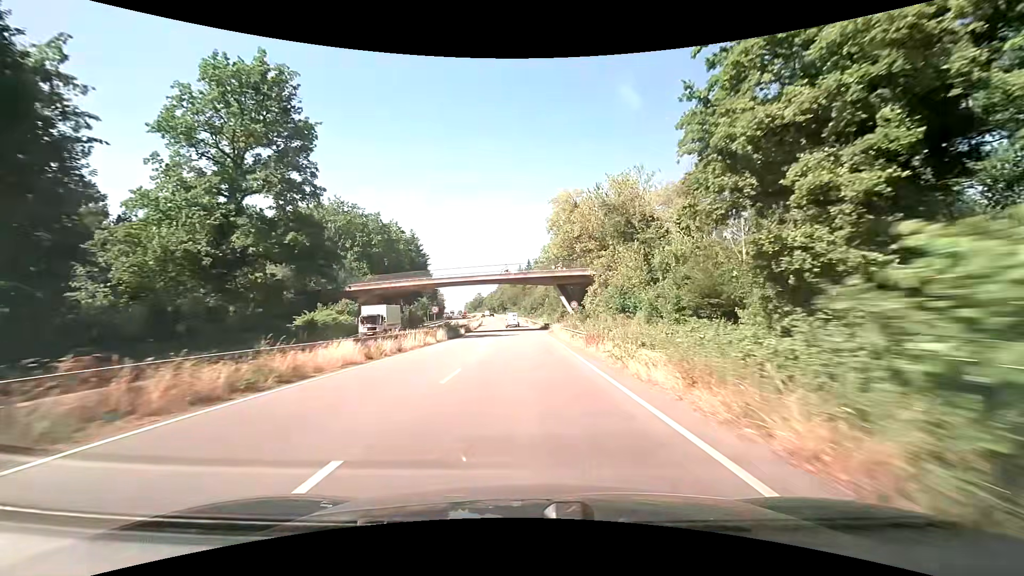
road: trunk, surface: asphalt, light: Day
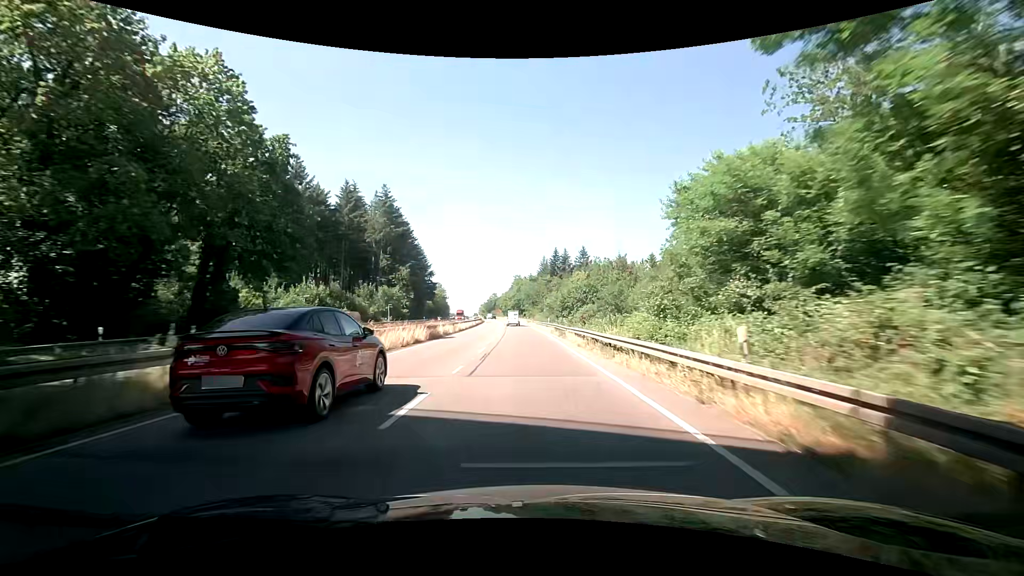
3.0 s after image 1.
(-1.3, +59.0) m; -3°
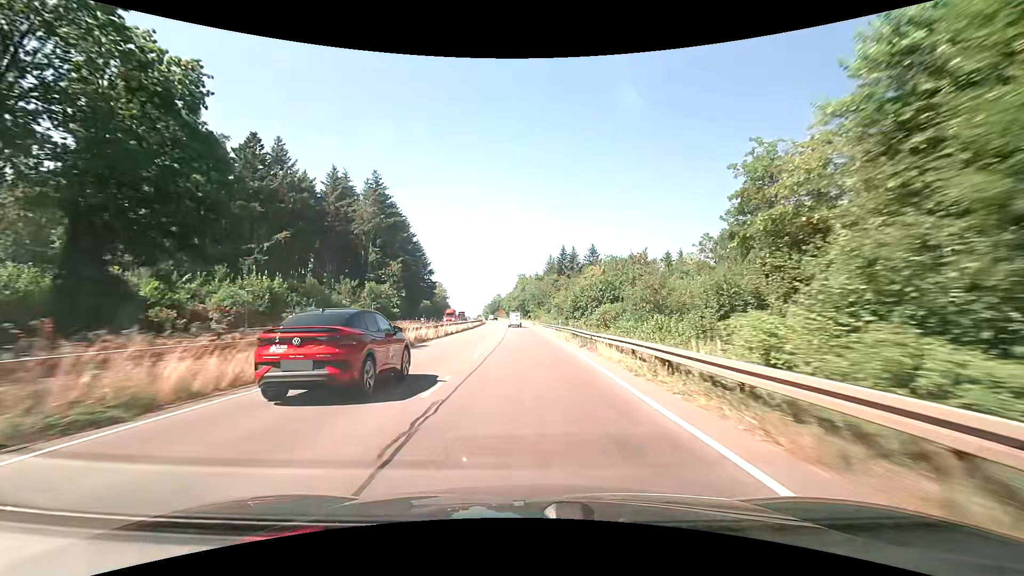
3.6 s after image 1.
(0.0, +11.8) m; 0°
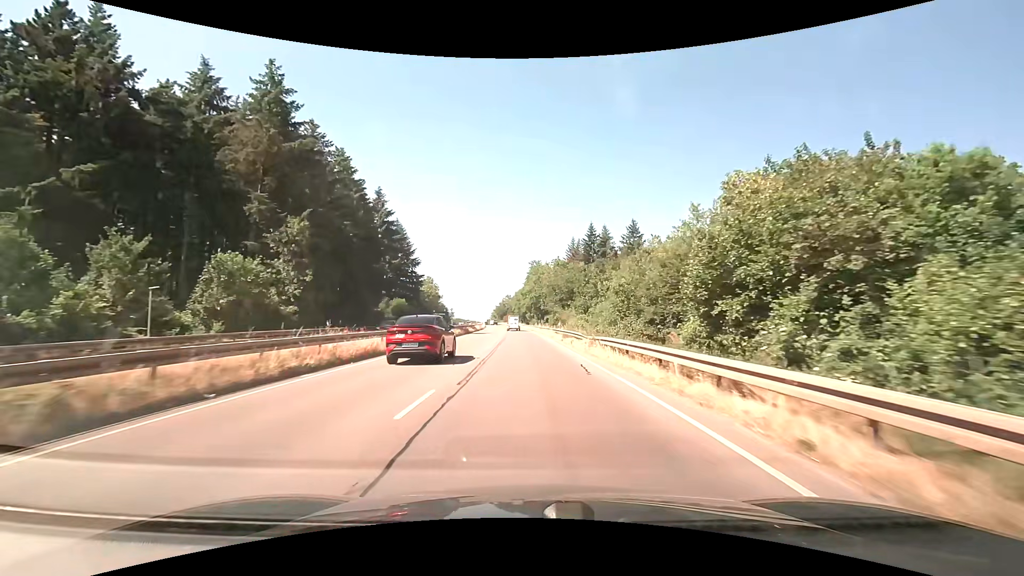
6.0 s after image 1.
(-0.7, +47.1) m; -2°
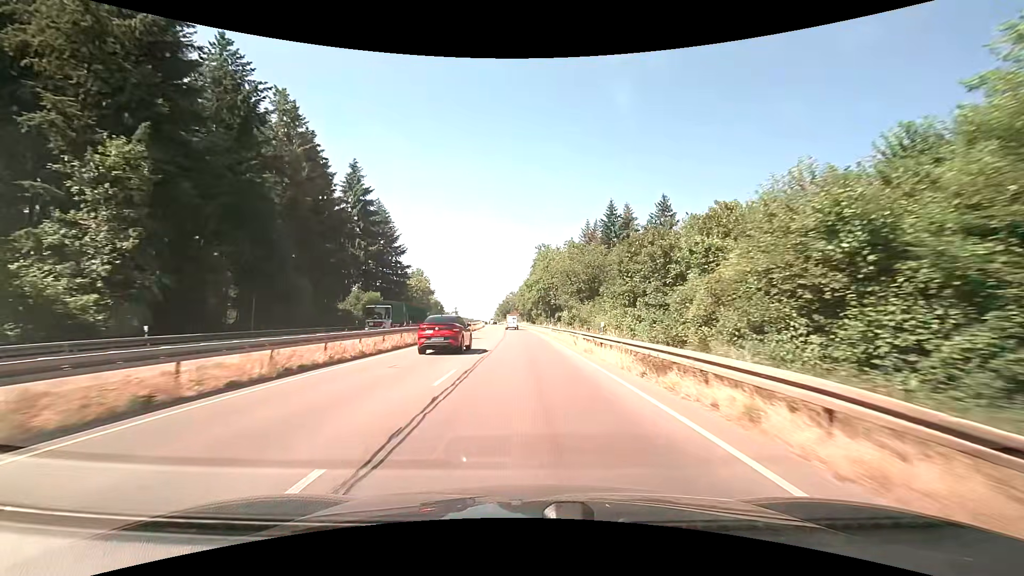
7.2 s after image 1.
(-0.1, +23.5) m; -1°
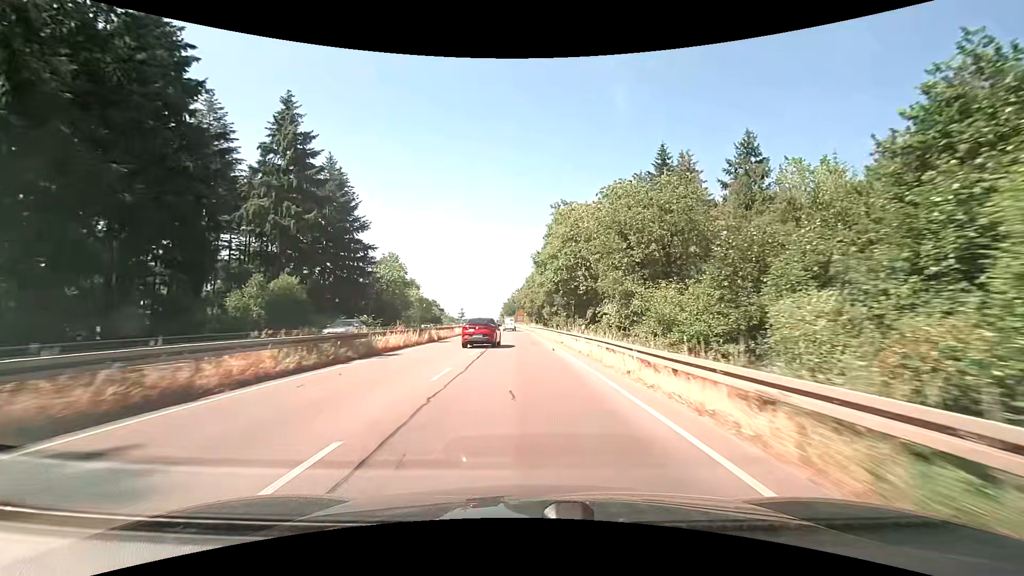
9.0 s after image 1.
(-0.3, +35.3) m; -1°
(0, +10) (0, +20) (0, +30) (-1, +40) (-1, +50) (-1, +60) (-2, +70) (-2, +80) (-3, +90) (-4, +100) m
